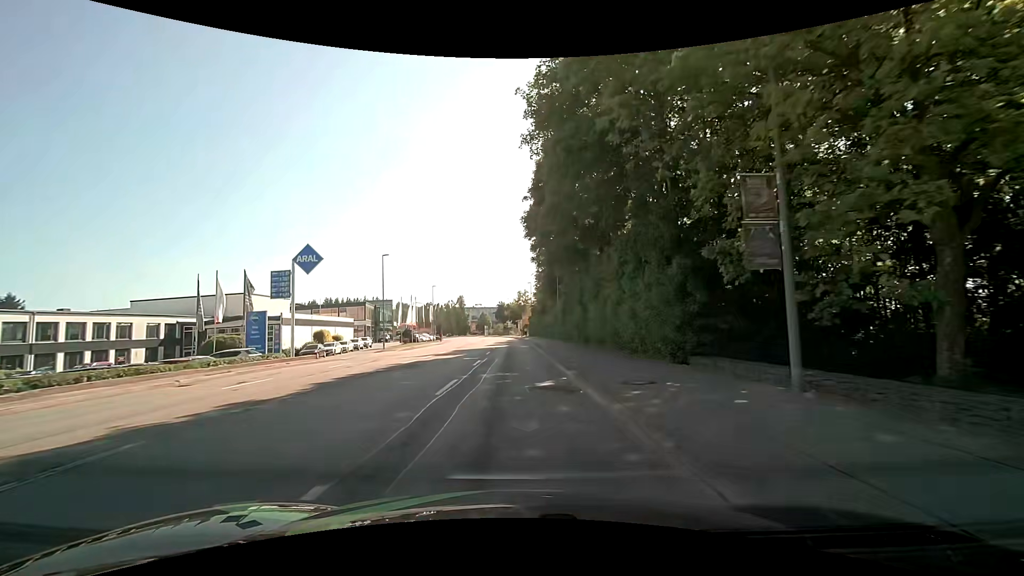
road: tertiary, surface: asphalt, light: Day
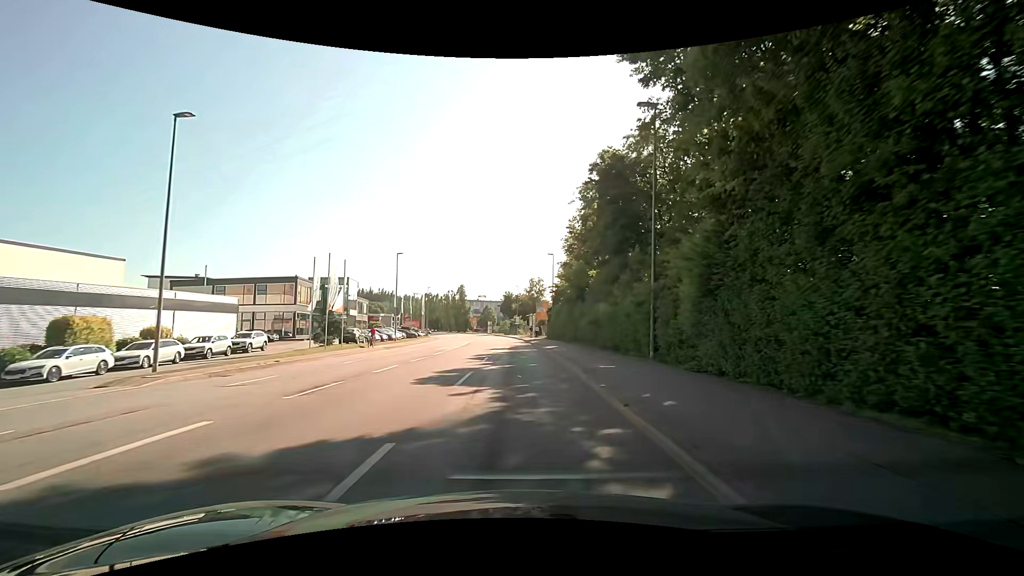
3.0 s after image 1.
(-0.5, +34.9) m; -1°
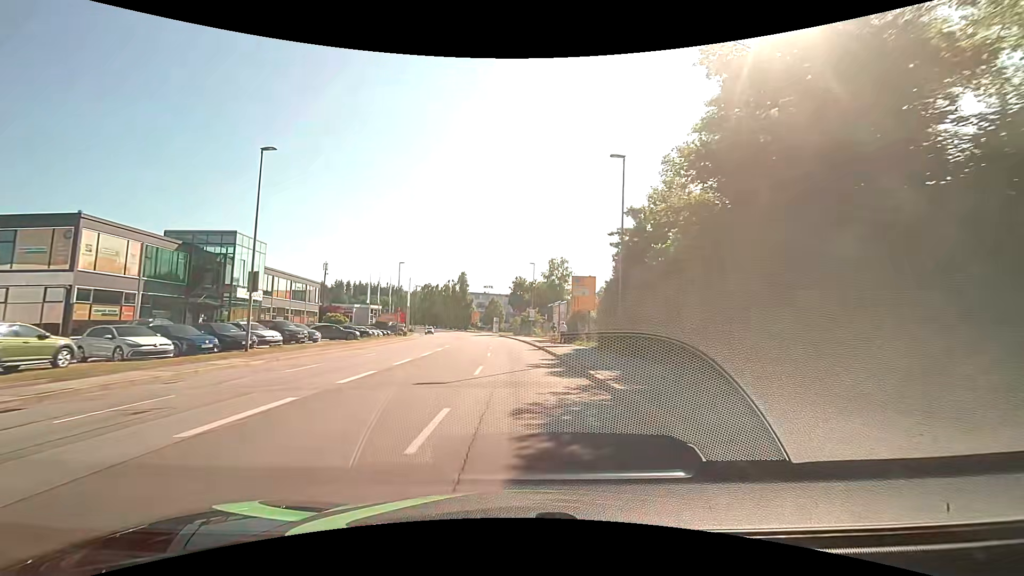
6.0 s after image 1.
(-0.8, +34.0) m; -2°
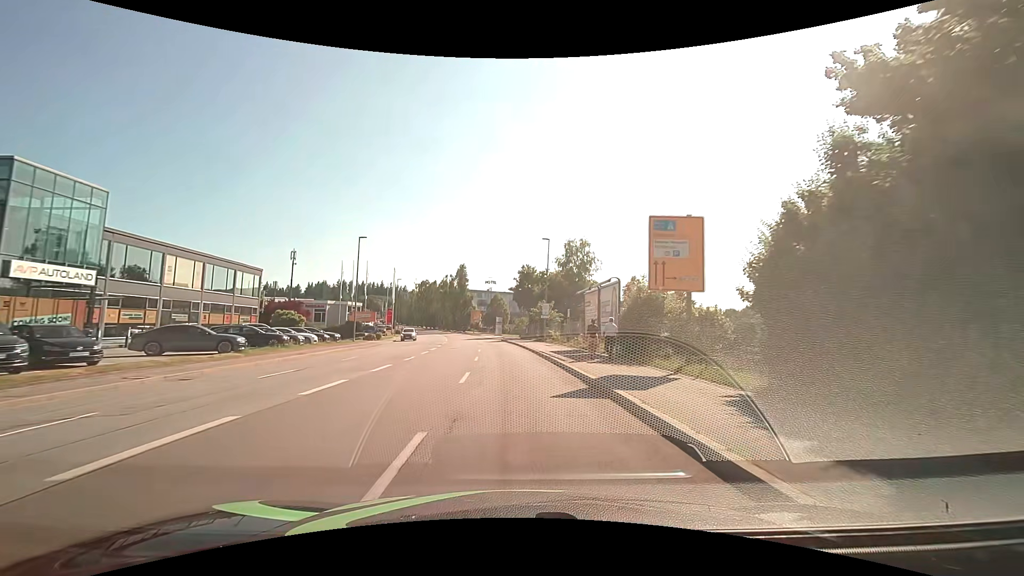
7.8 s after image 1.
(-0.1, +20.1) m; -1°
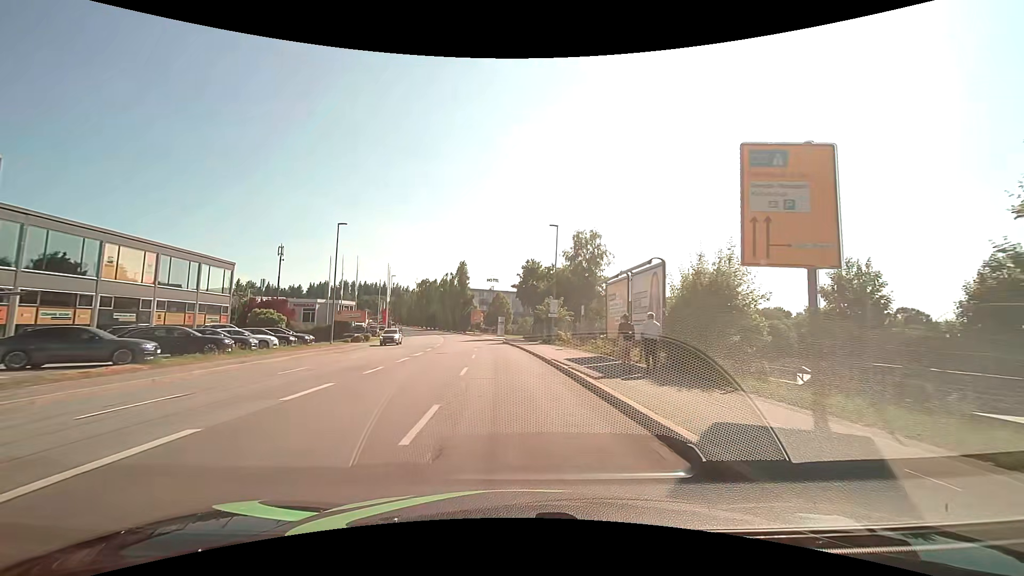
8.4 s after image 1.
(0.0, +6.7) m; 0°
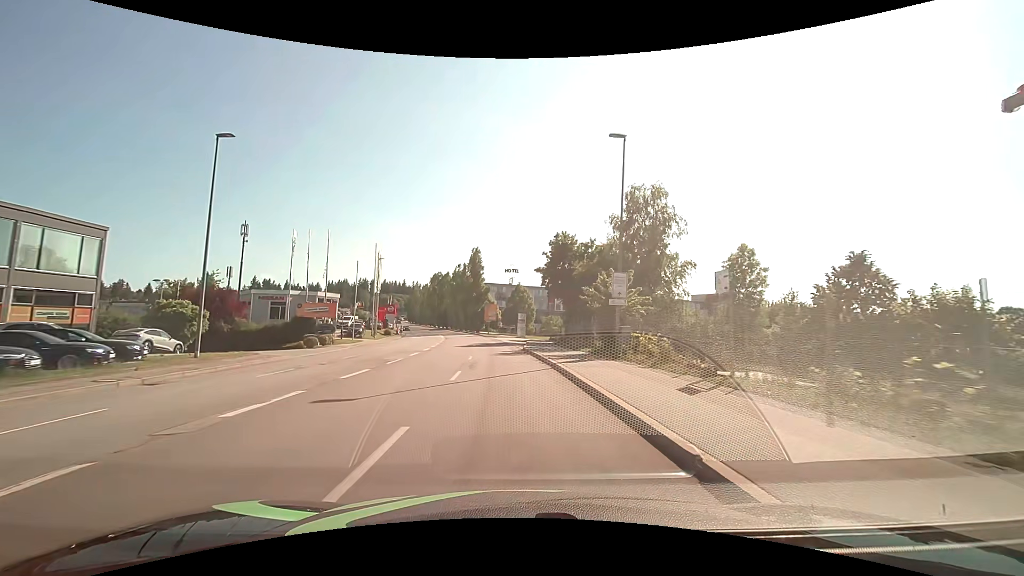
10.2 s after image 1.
(-0.4, +20.0) m; -2°
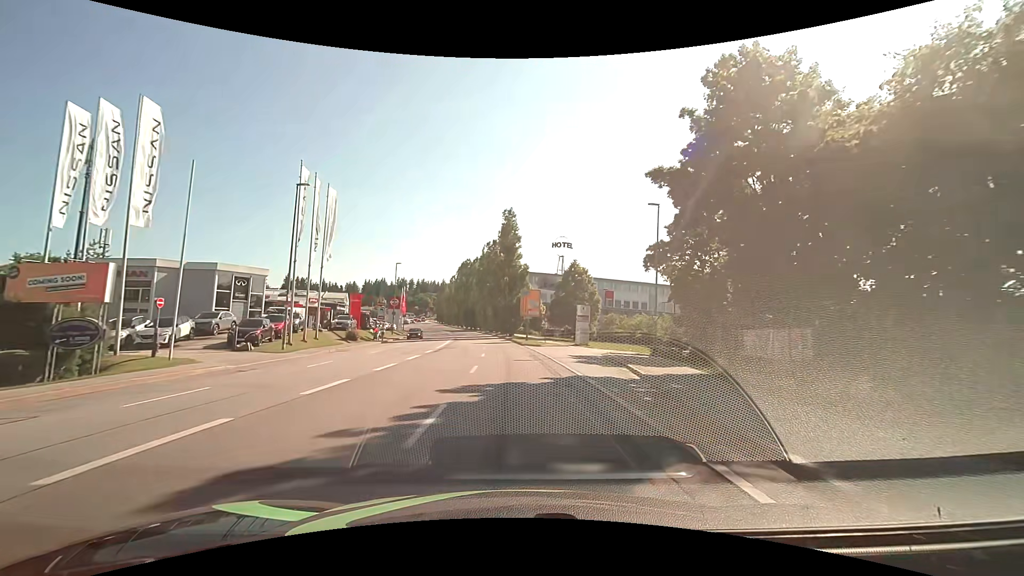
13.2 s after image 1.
(-1.7, +34.7) m; -5°
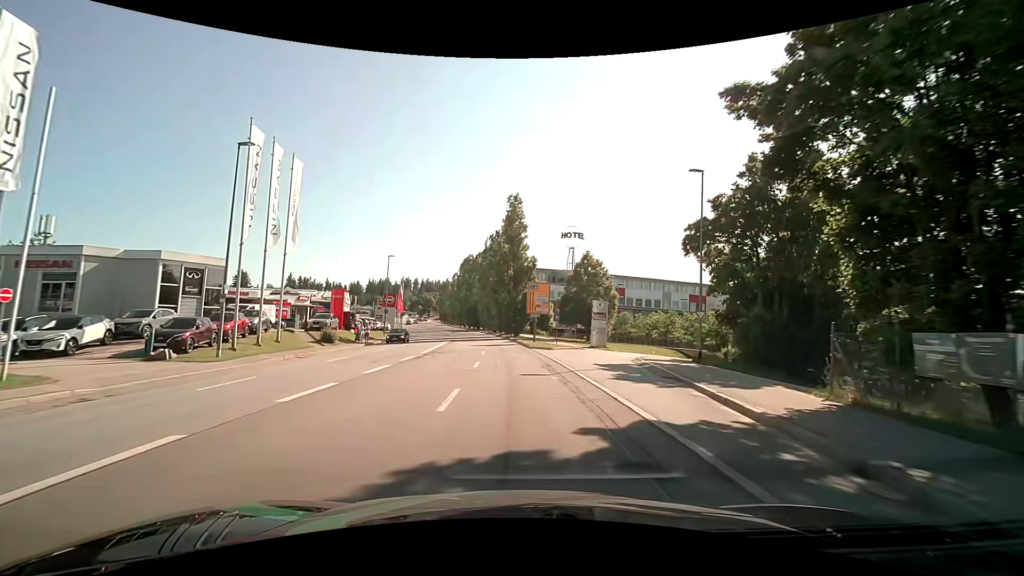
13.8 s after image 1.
(0.0, +7.2) m; -1°
(0, +10) (0, +20) (-1, +30) (-1, +40) (-2, +50) (-3, +60) (-5, +70) (-6, +80) (-8, +90) (-10, +99) m
